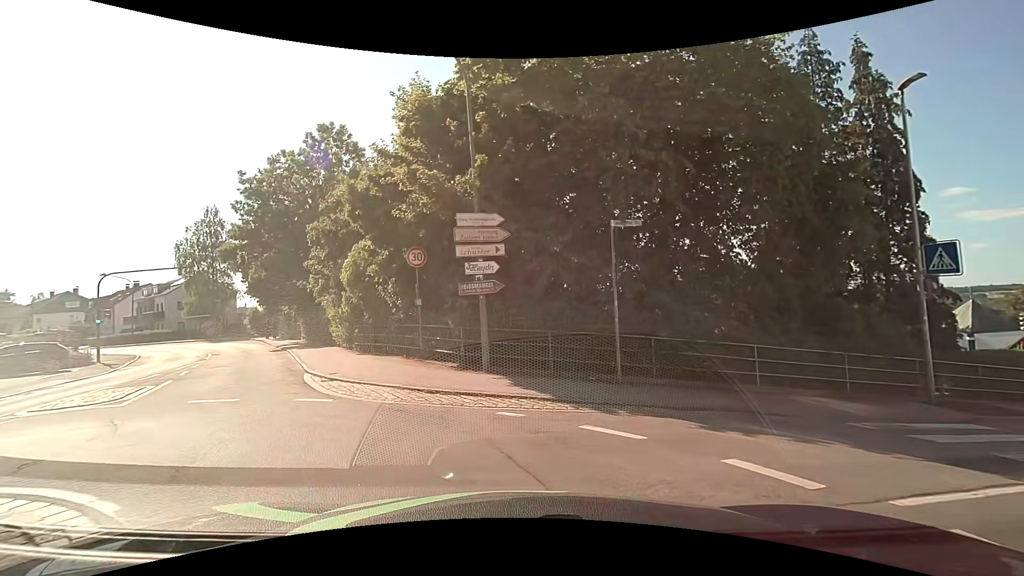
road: unclassified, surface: asphalt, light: Day
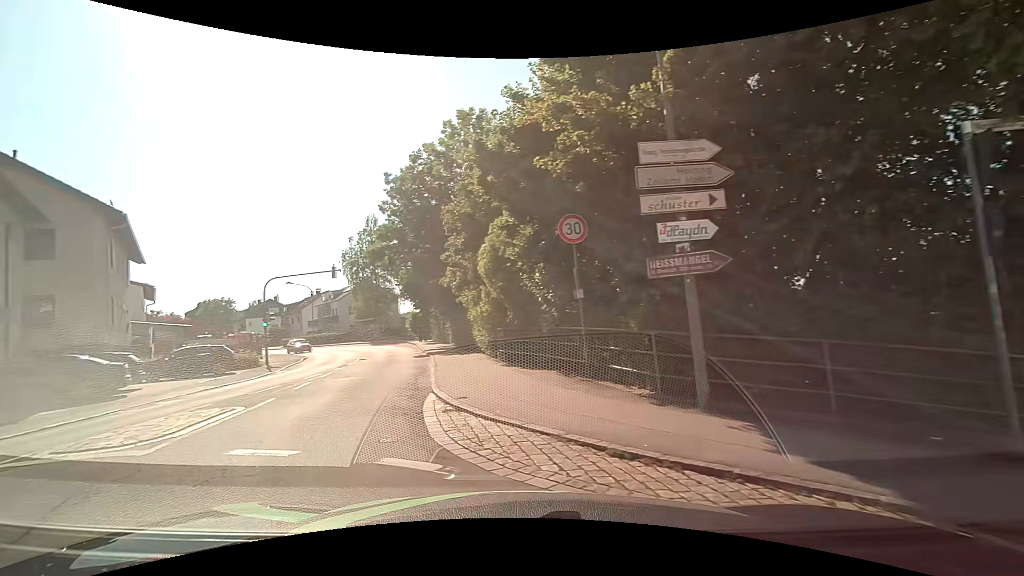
(-0.6, +4.8) m; -17°
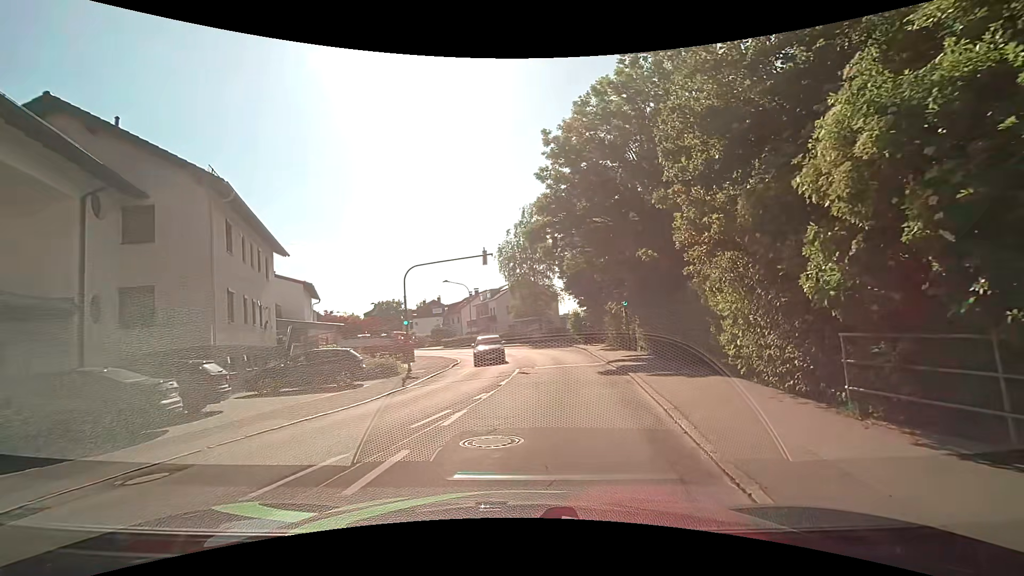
(-2.2, +8.5) m; -21°
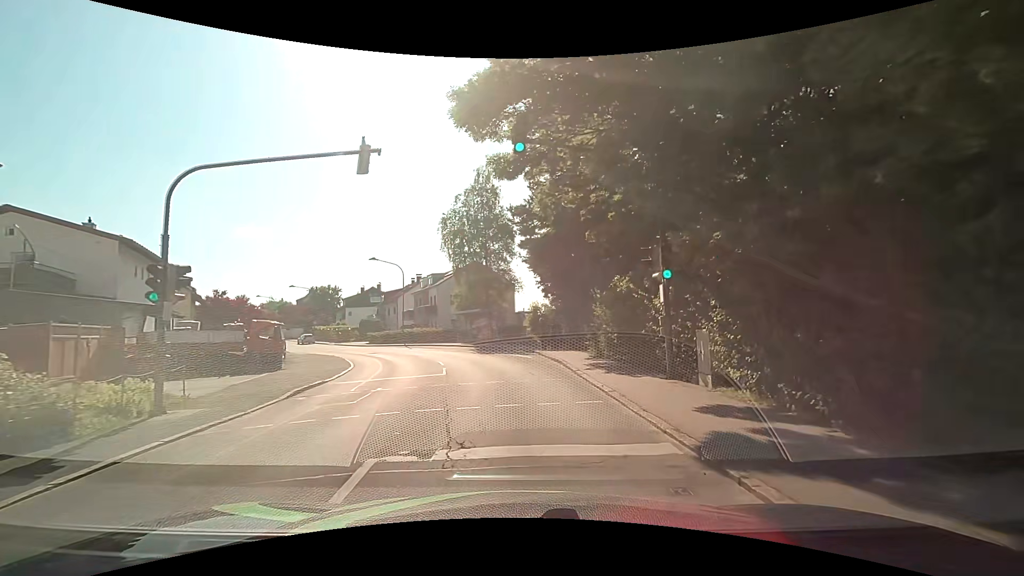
(+1.2, +14.3) m; +6°
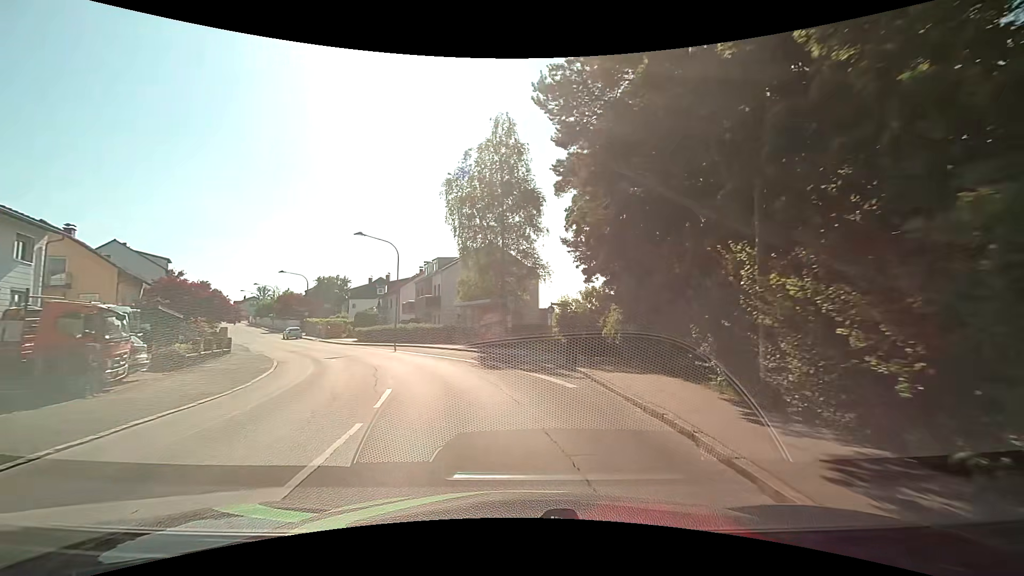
(0.0, +12.4) m; -2°
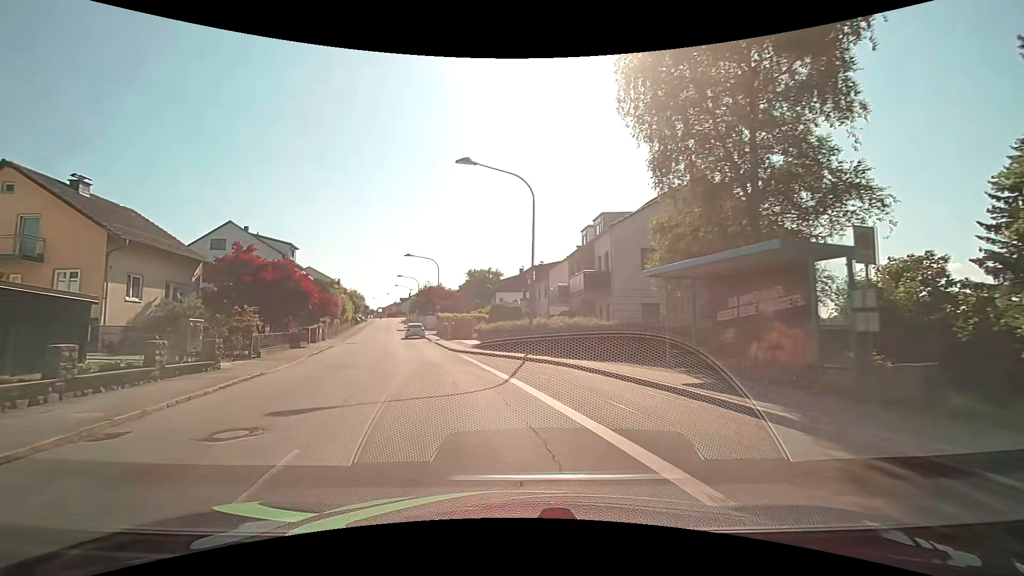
(-2.7, +20.1) m; -18°
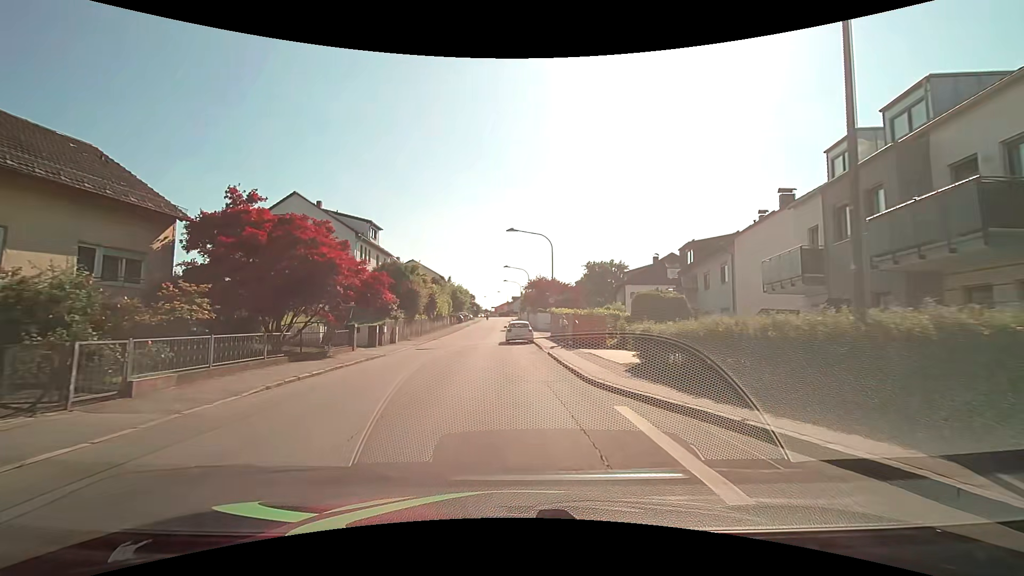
(-2.0, +15.9) m; -13°
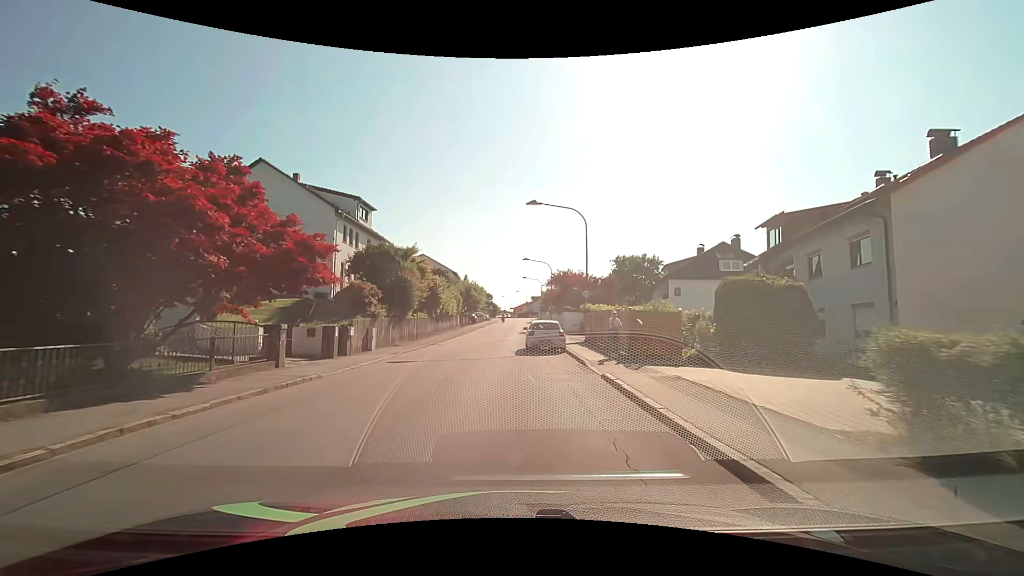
(-0.2, +9.7) m; -3°
(0, +10) (-1, +20) (-1, +30) (0, +40) (+1, +50) (+1, +60) (+1, +70) (+1, +80) (+1, +90) (+2, +100) m
